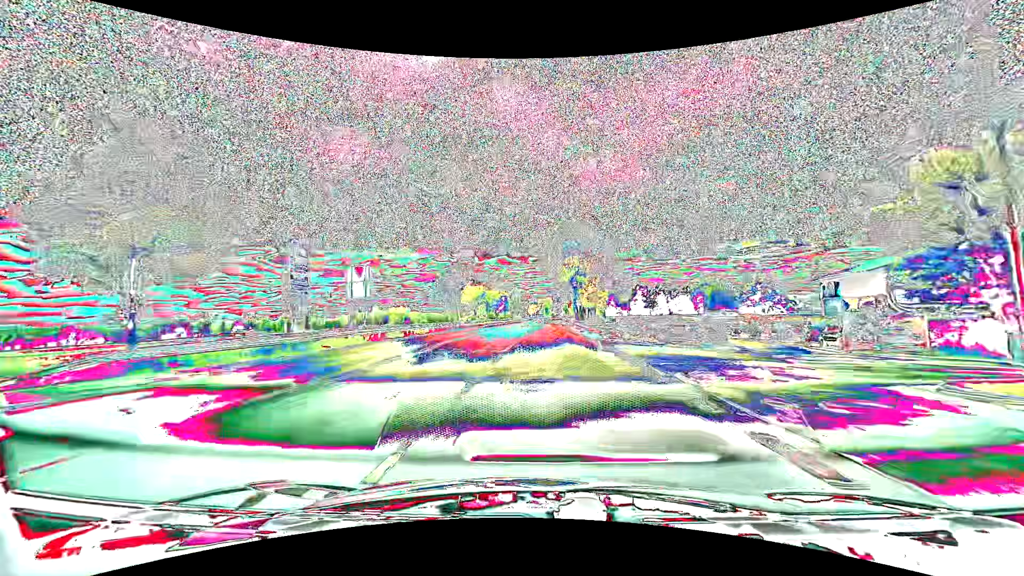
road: primary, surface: asphalt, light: Day
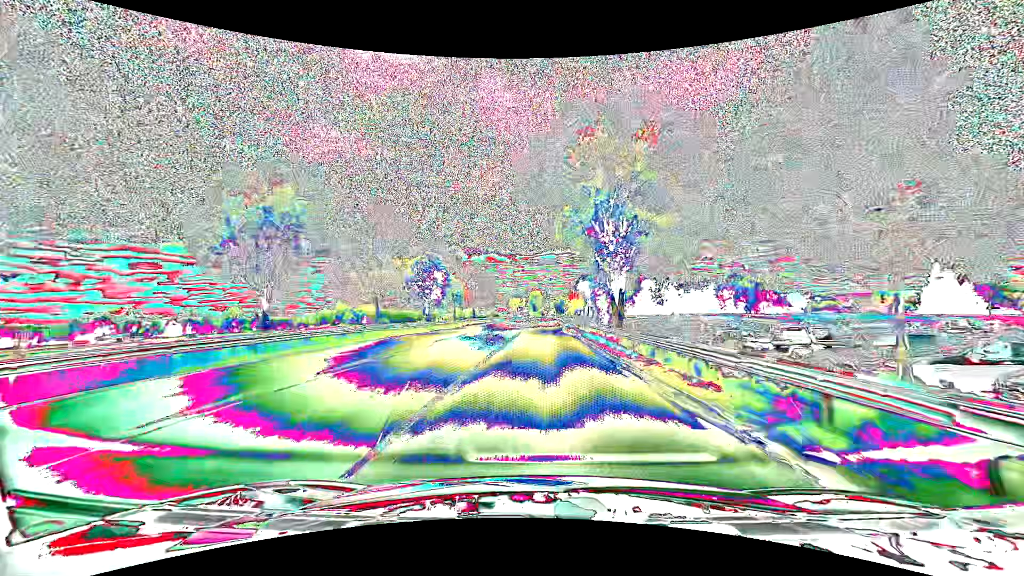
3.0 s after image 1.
(+1.0, +60.8) m; +1°
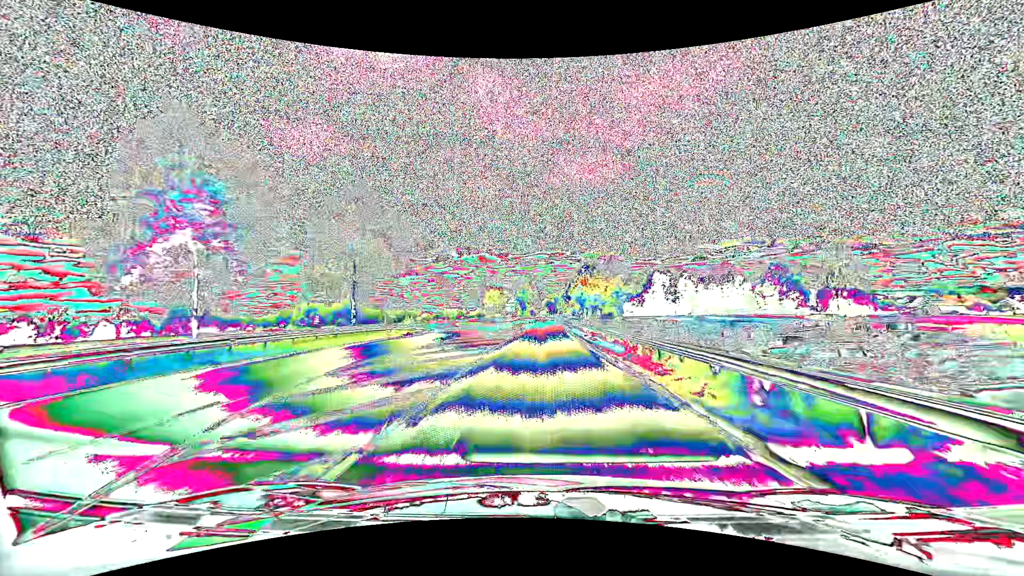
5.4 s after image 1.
(+0.5, +49.3) m; +1°
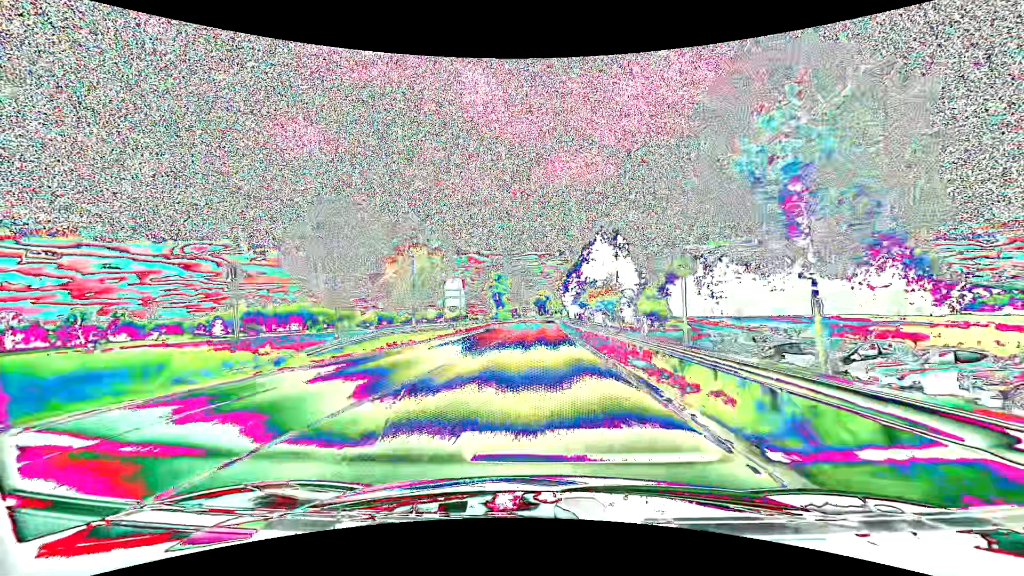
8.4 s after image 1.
(+1.1, +63.0) m; +2°
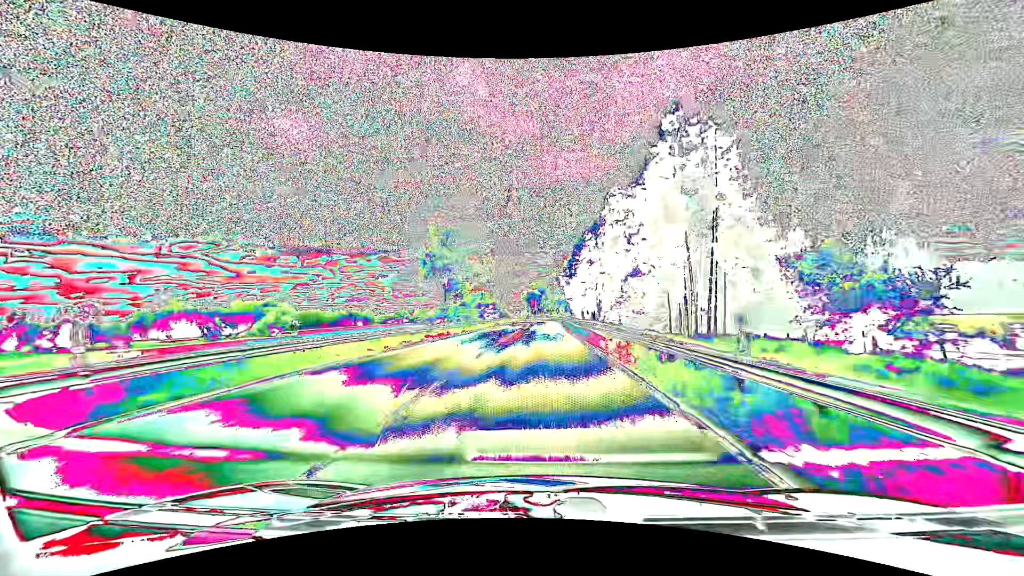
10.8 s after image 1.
(+0.3, +51.6) m; +1°
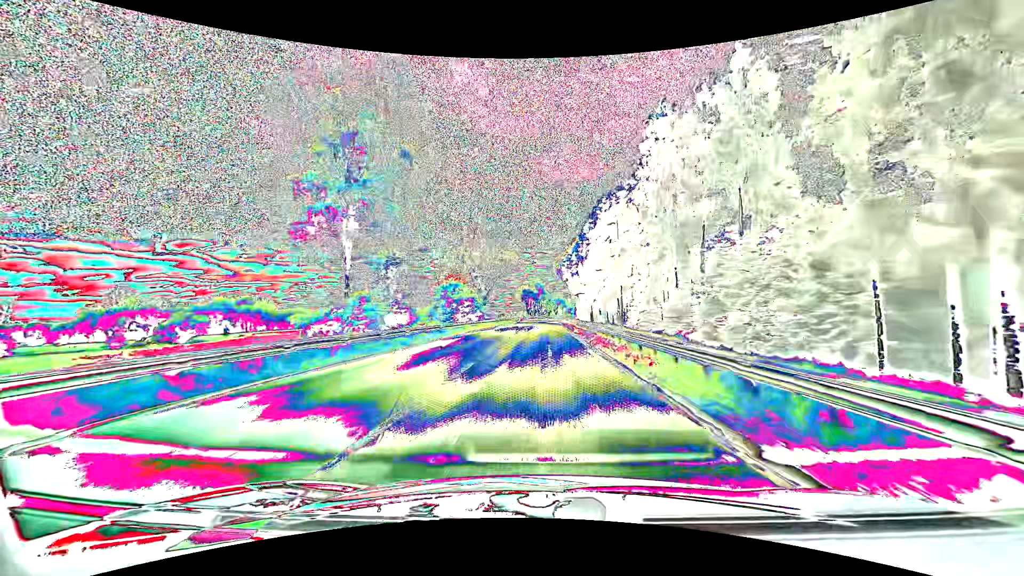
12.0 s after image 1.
(+0.1, +26.2) m; 0°
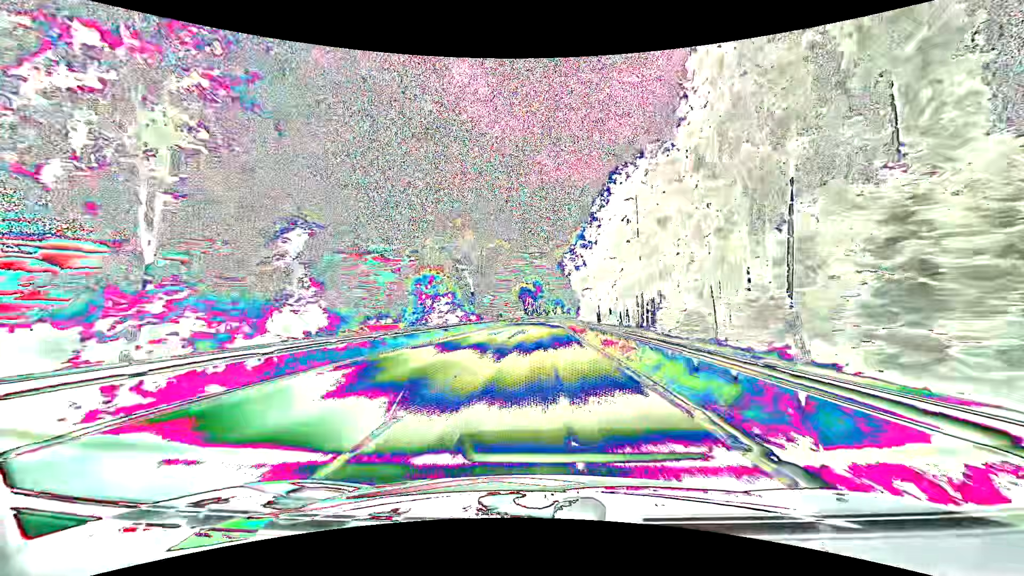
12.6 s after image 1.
(0.0, +13.2) m; 0°
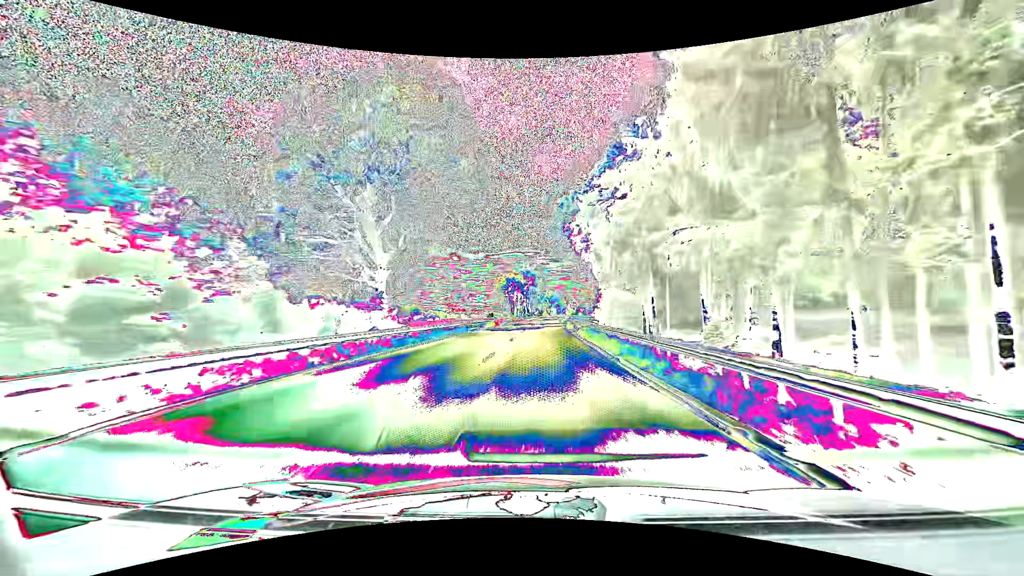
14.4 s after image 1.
(+0.2, +40.2) m; +1°
(0, +10) (0, +20) (0, +30) (0, +40) (+1, +50) (+1, +60) (+1, +70) (+1, +80) (+2, +90) (+2, +100) m
